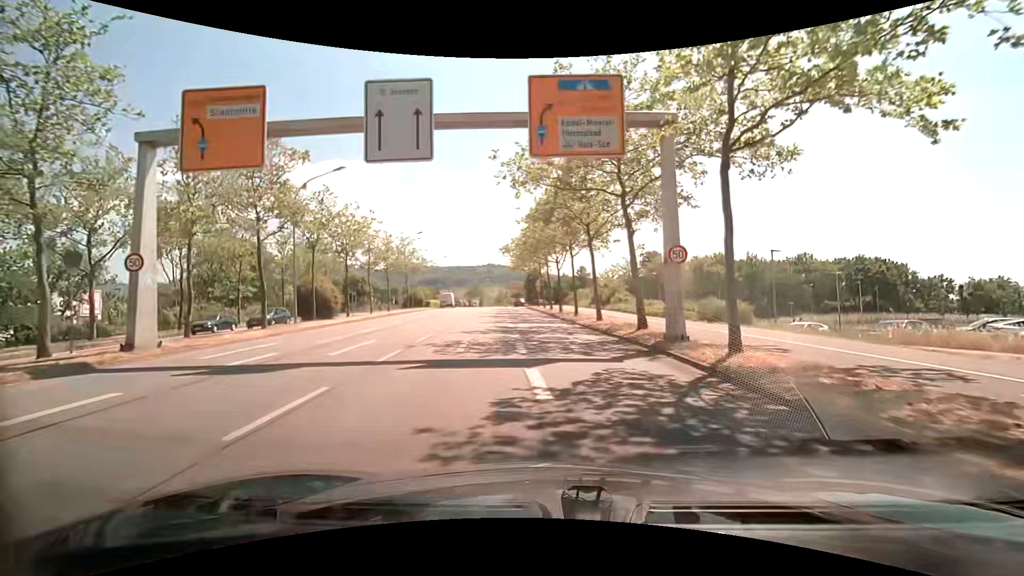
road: primary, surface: asphalt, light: Day
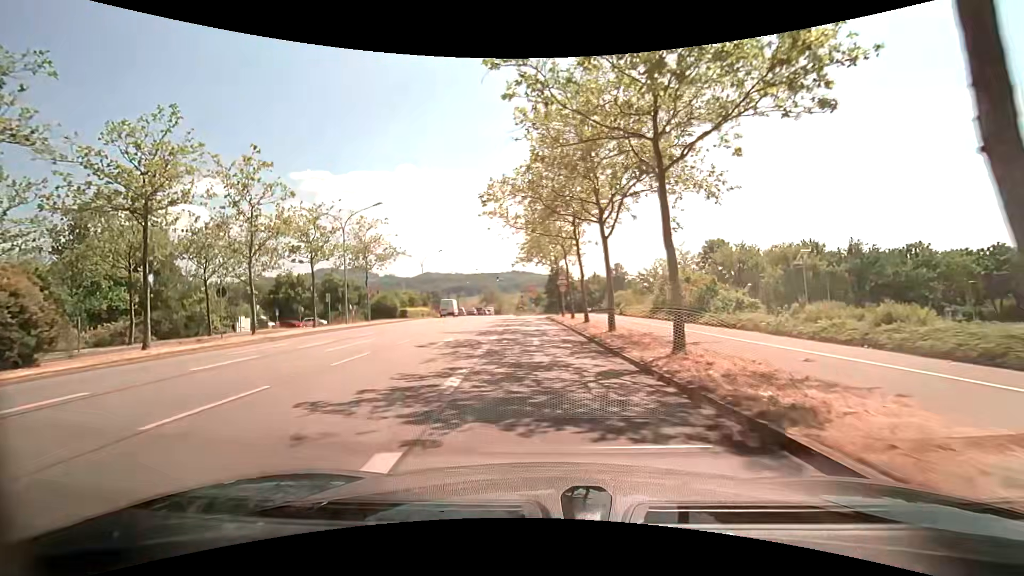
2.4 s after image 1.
(-0.4, +23.4) m; -4°
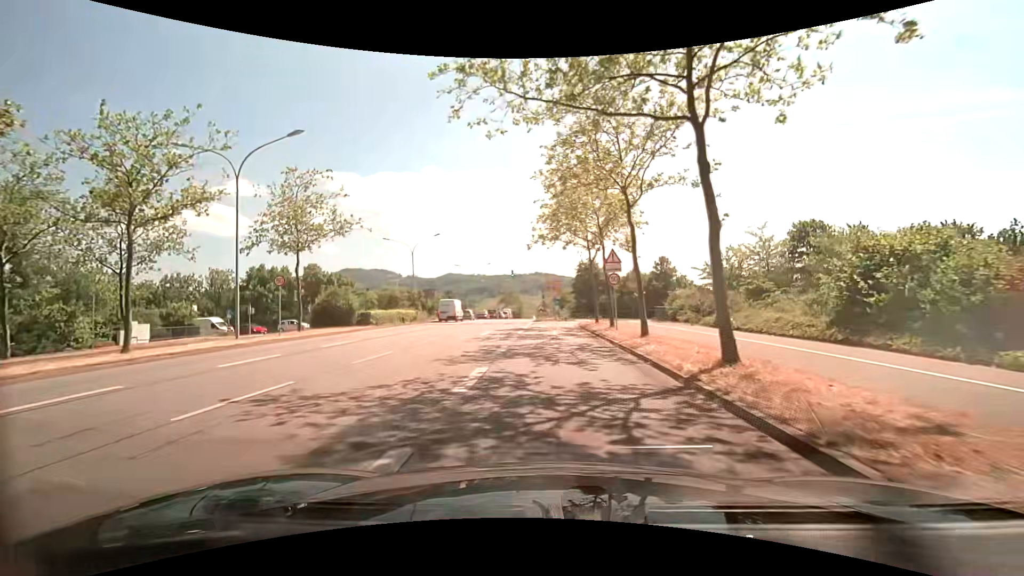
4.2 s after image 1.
(-0.5, +18.0) m; -2°
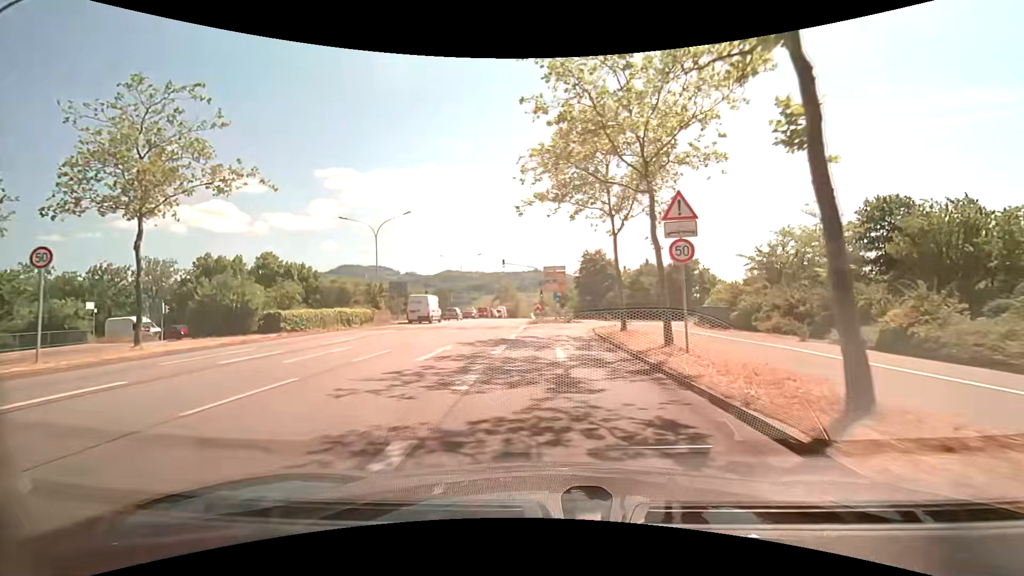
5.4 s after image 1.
(-0.1, +11.8) m; 0°
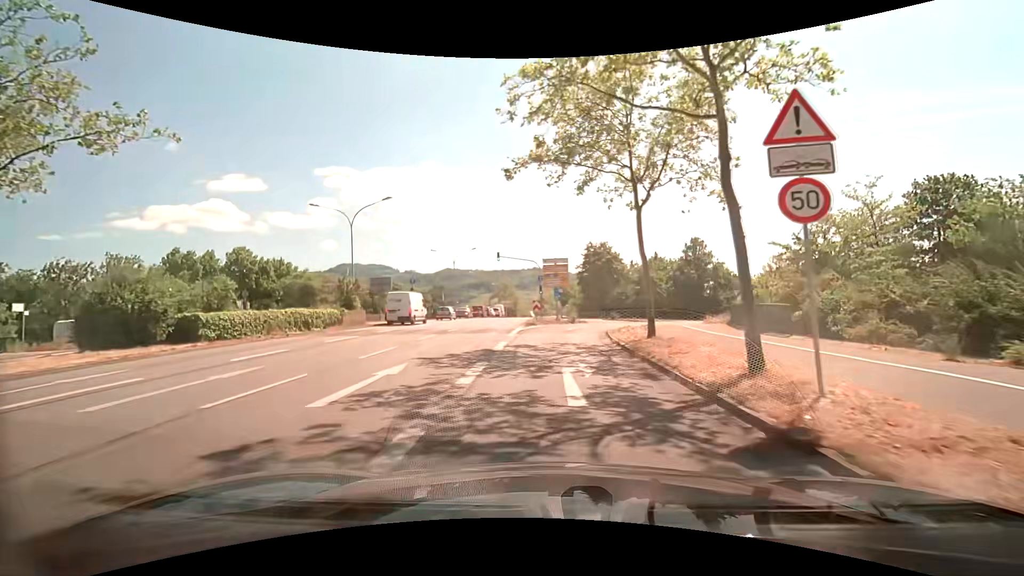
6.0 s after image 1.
(0.0, +5.5) m; 0°
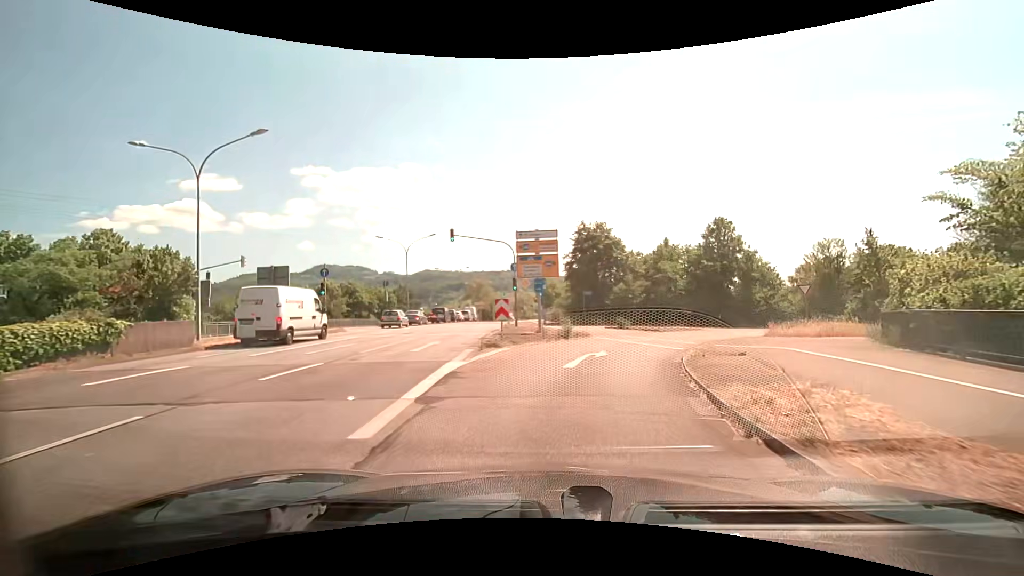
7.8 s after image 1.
(+0.2, +15.2) m; +3°
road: primary_link
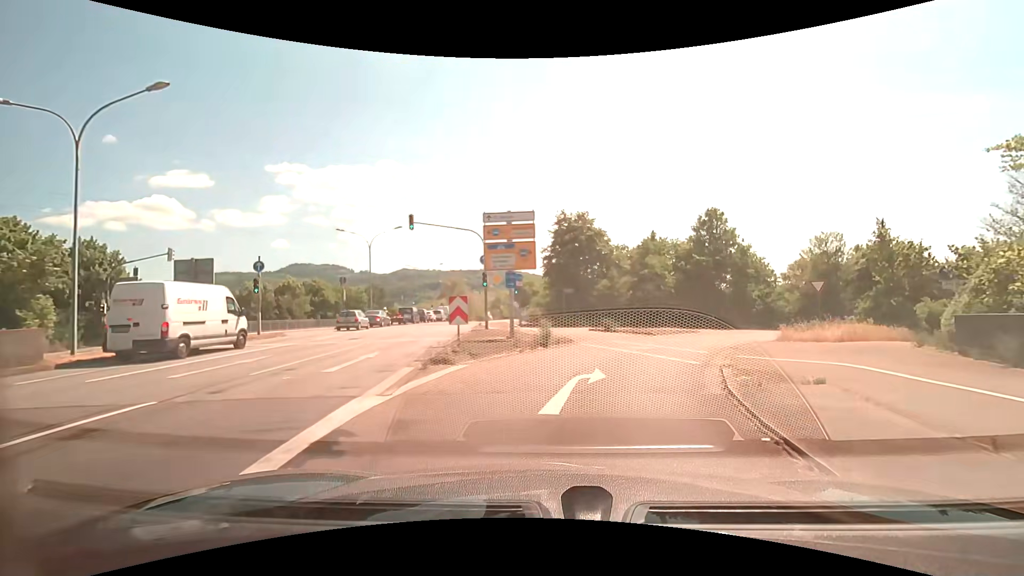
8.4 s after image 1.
(+0.1, +4.5) m; +1°
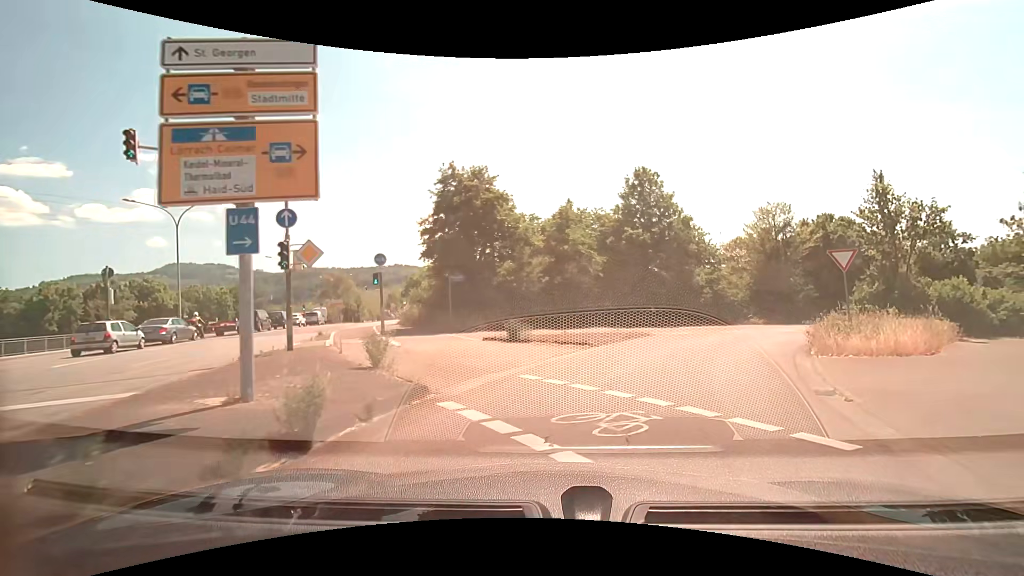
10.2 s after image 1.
(+1.2, +11.9) m; +11°
(+1, +10) (+6, +19) (+12, +27) (+20, +33) (+29, +37) (+38, +42) (+47, +46) (+55, +51) (+64, +56) (+72, +62) m
